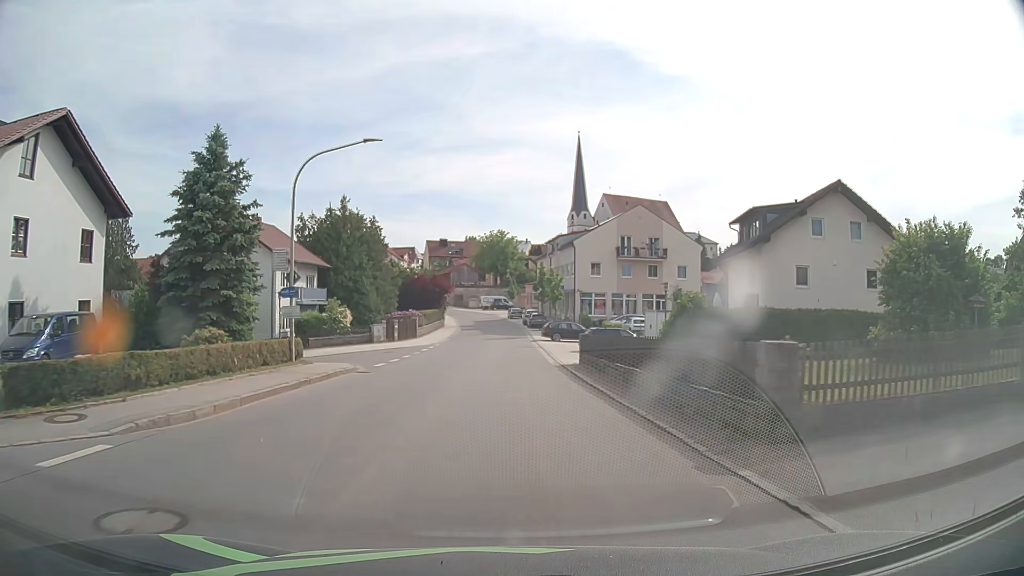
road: tertiary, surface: asphalt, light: Day
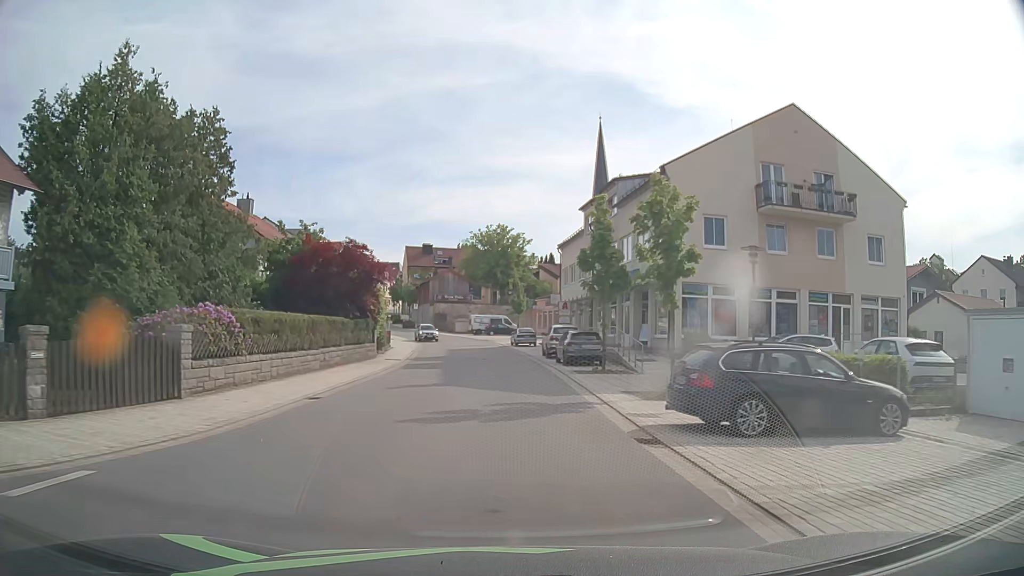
(+0.1, +38.5) m; 0°
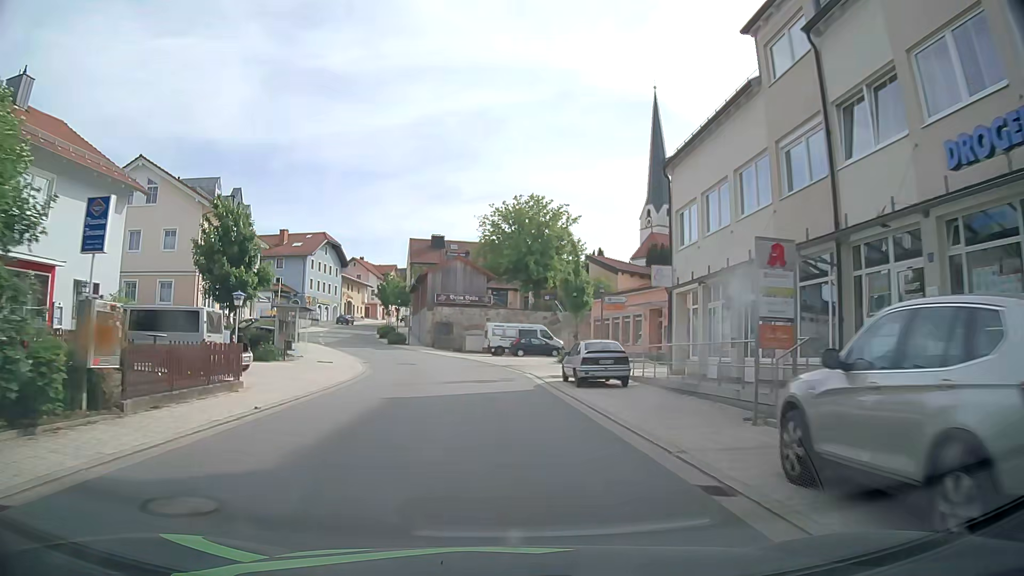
(-0.2, +30.5) m; -3°
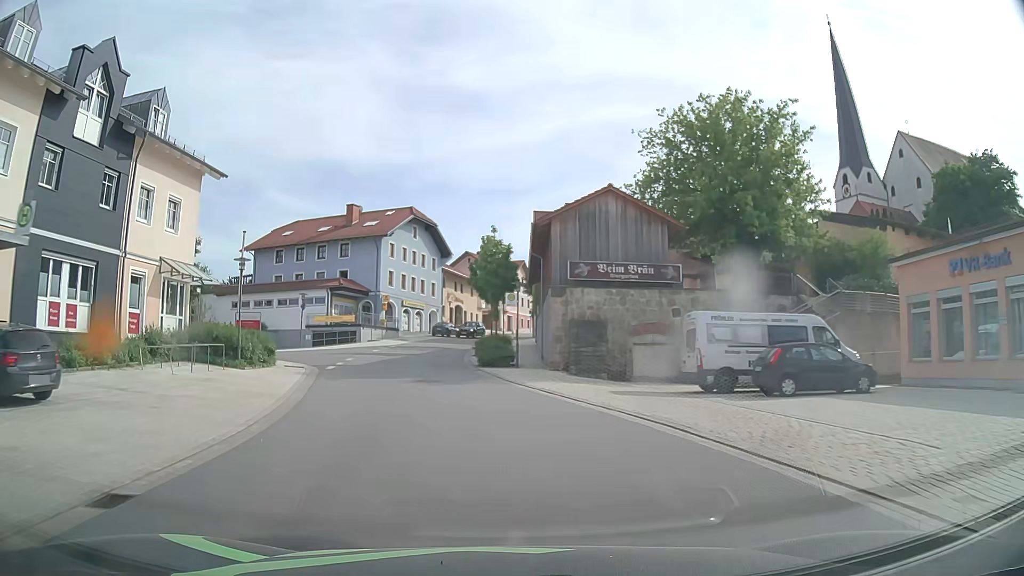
(-2.2, +30.1) m; -11°
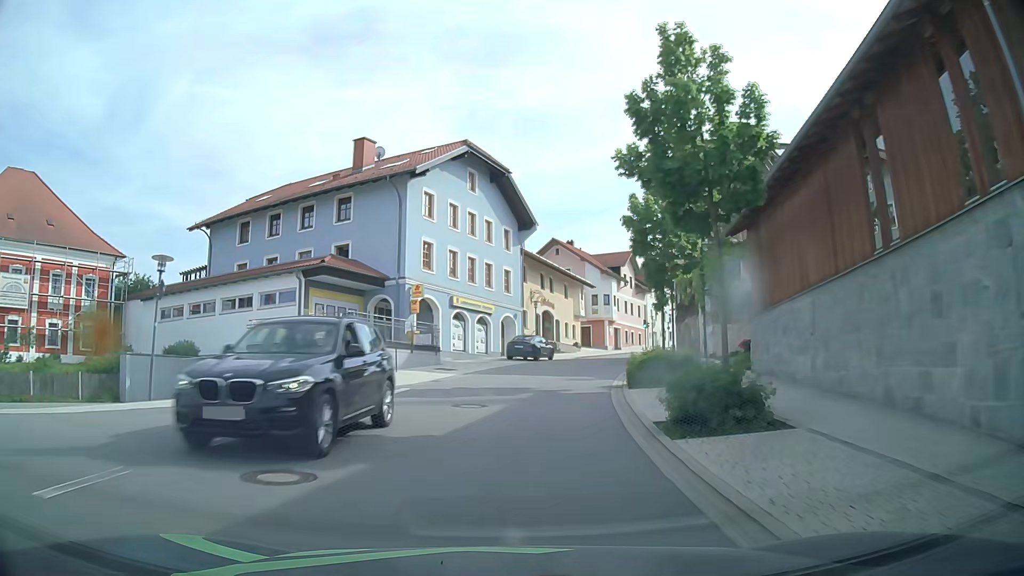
(-3.2, +29.9) m; -7°
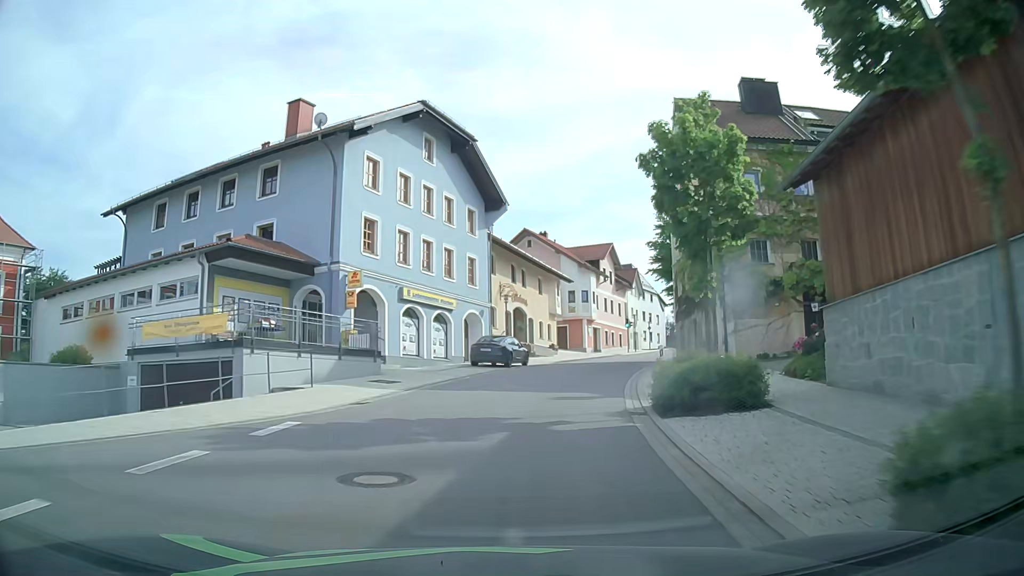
(+0.2, +7.5) m; +3°
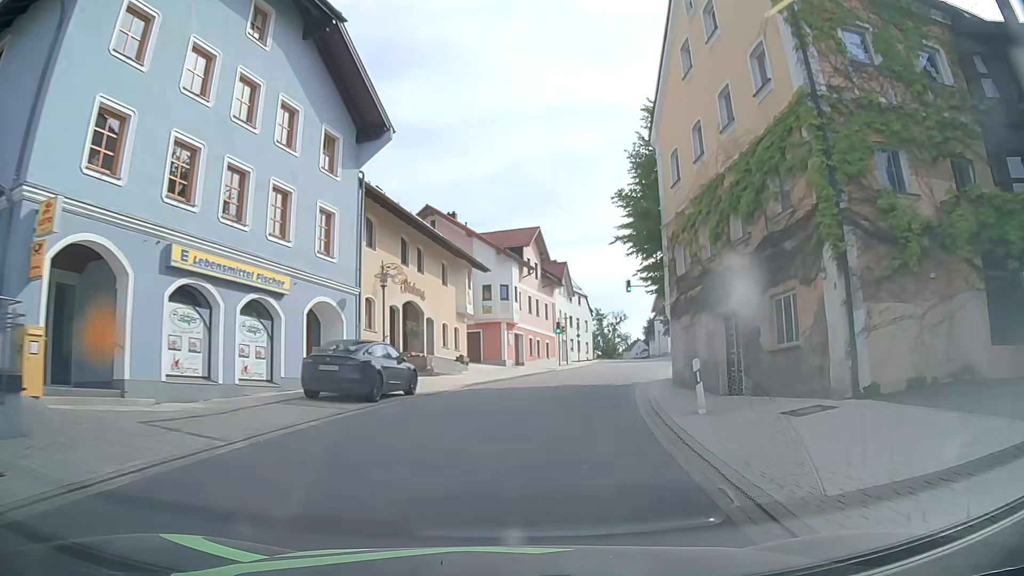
(+0.9, +15.0) m; +7°
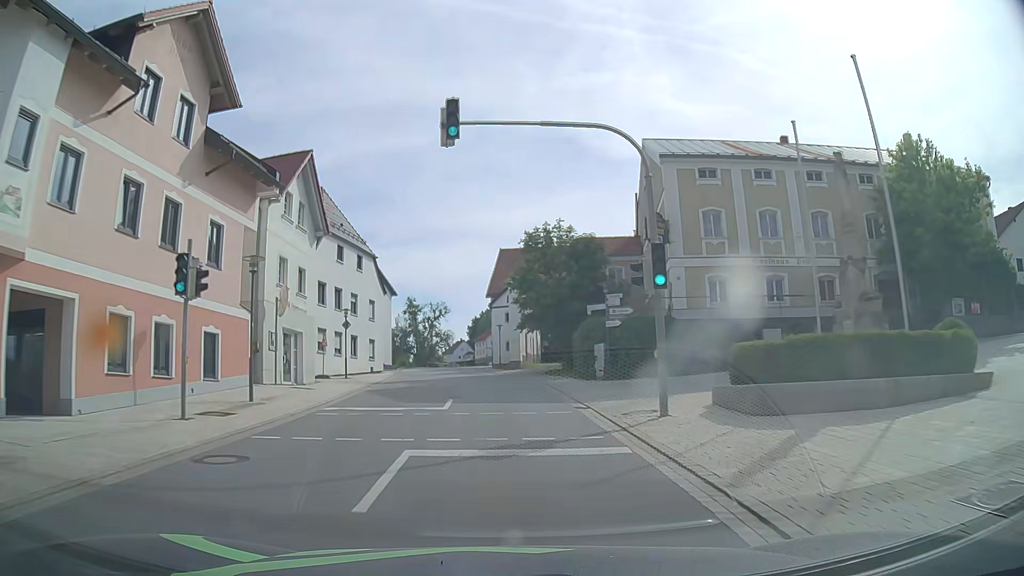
(+6.7, +37.3) m; +16°
(0, +10) (0, +20) (-1, +30) (-2, +40) (-3, +50) (-4, +60) (-5, +70) (-5, +80) (-5, +90) (-5, +100) m
